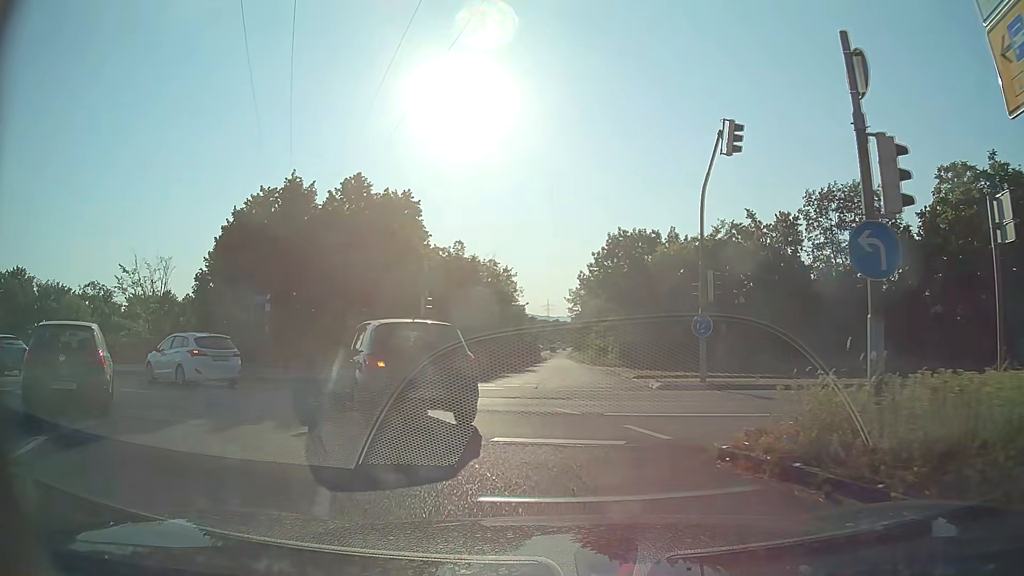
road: primary_link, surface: asphalt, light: Day
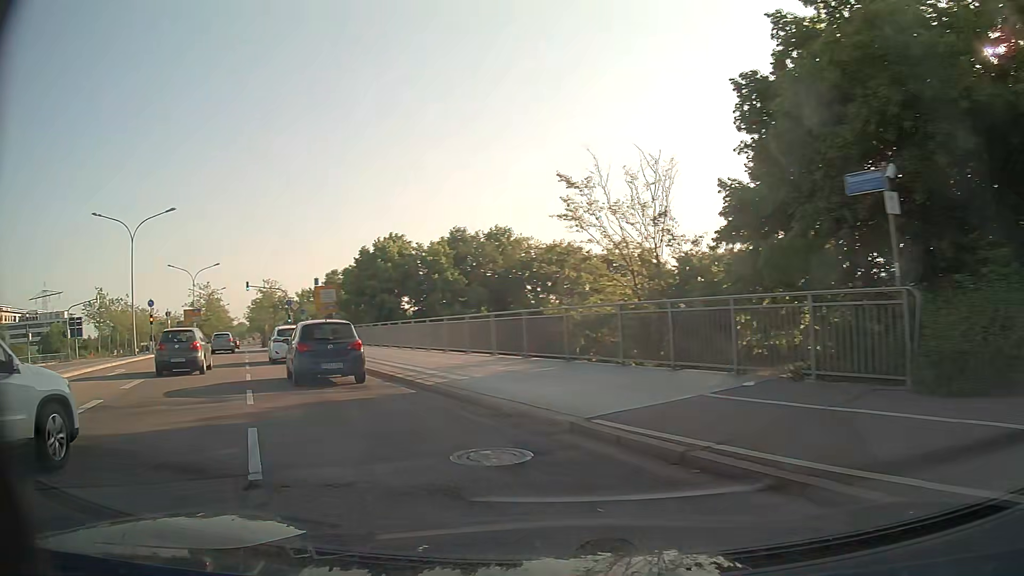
(-7.2, +17.6) m; -50°
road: primary
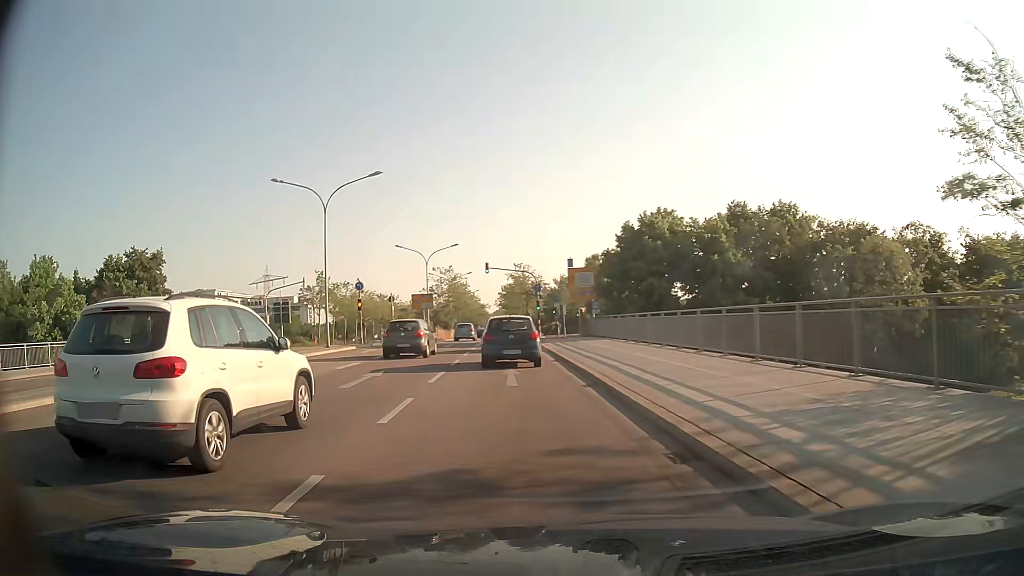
(-2.1, +9.4) m; -22°
(0, +10) (-1, +20) (-2, +30) (-3, +40) (-3, +50) (-4, +60) (-5, +70) (-5, +80) (-6, +90) (-7, +100) m
